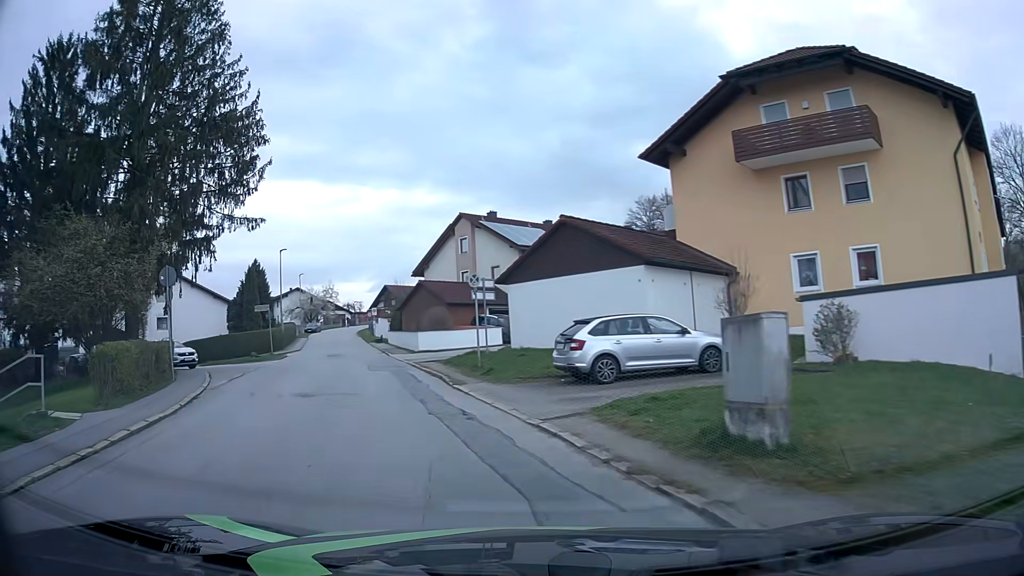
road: unclassified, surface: asphalt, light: Day
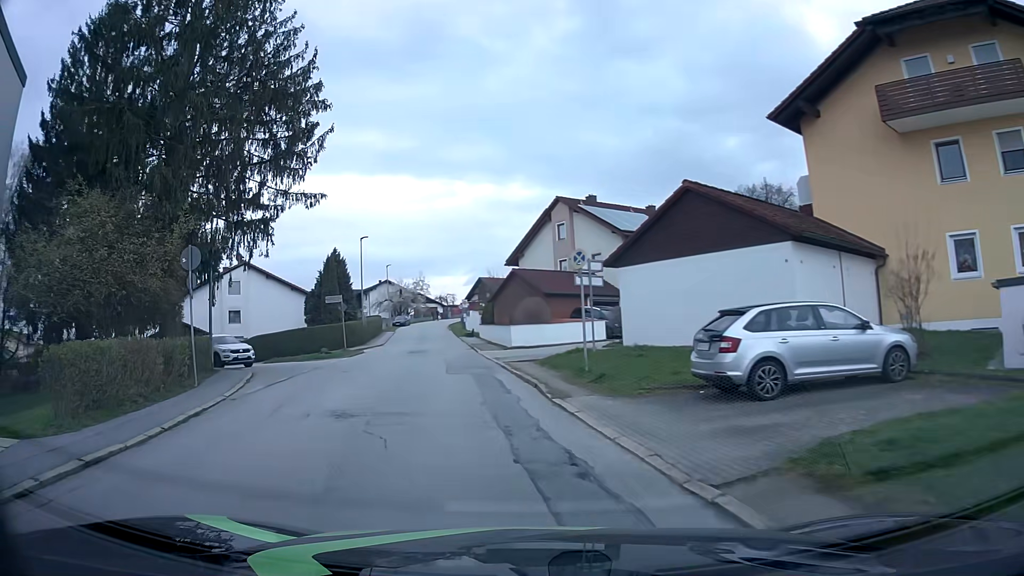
(-0.3, +4.3) m; -8°
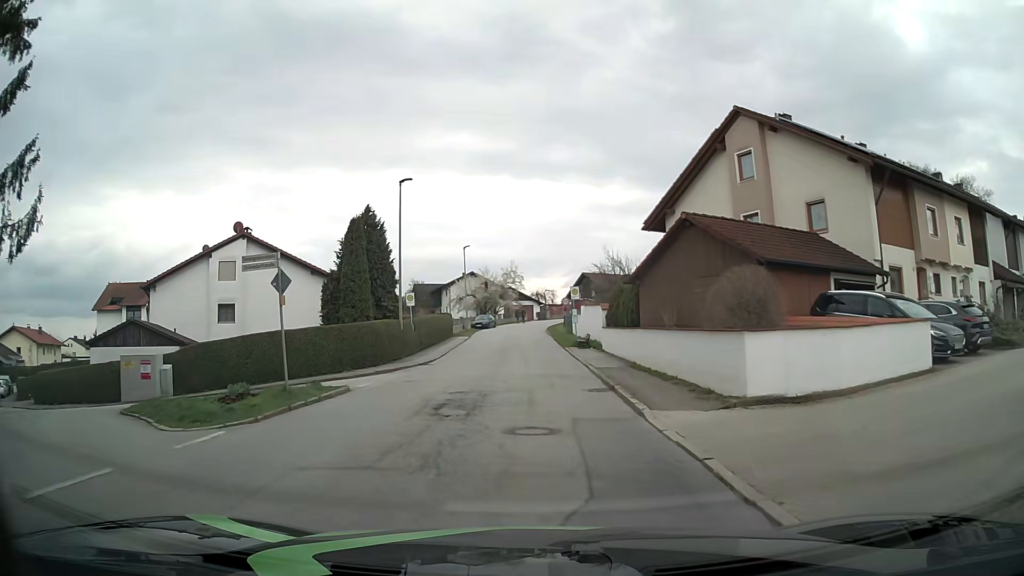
(-2.9, +21.9) m; -9°
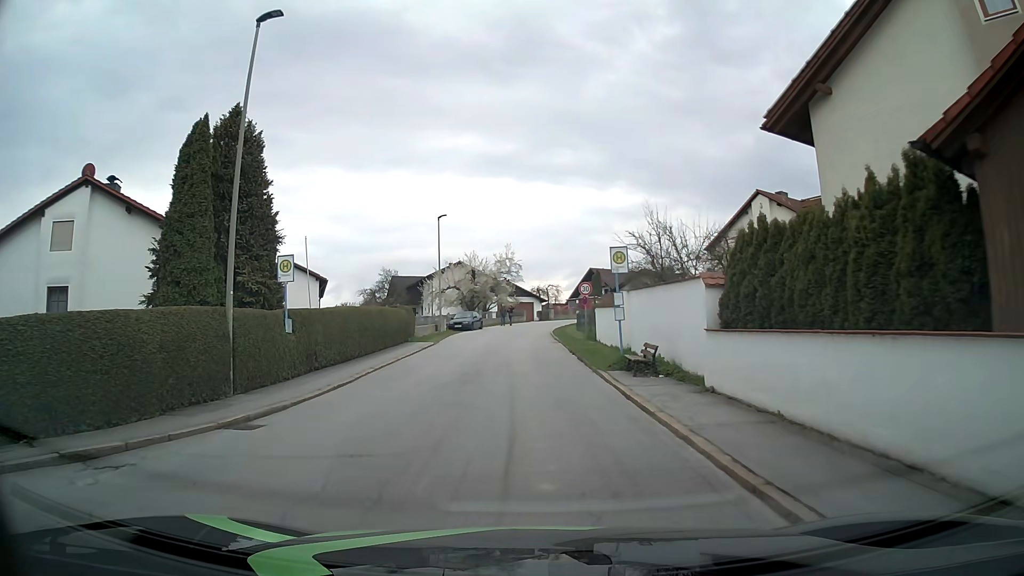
(-0.1, +18.0) m; 0°
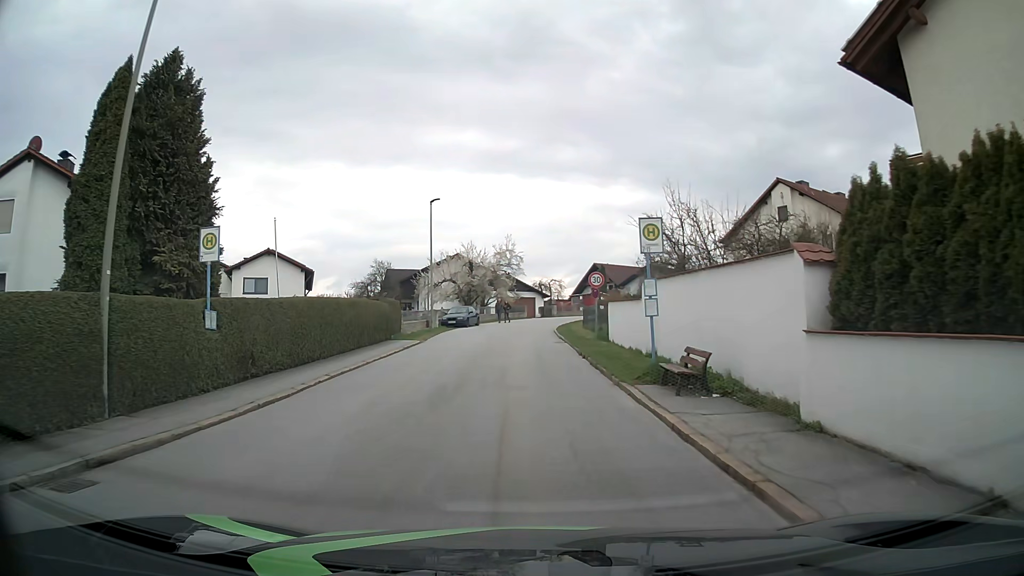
(0.0, +4.5) m; -1°
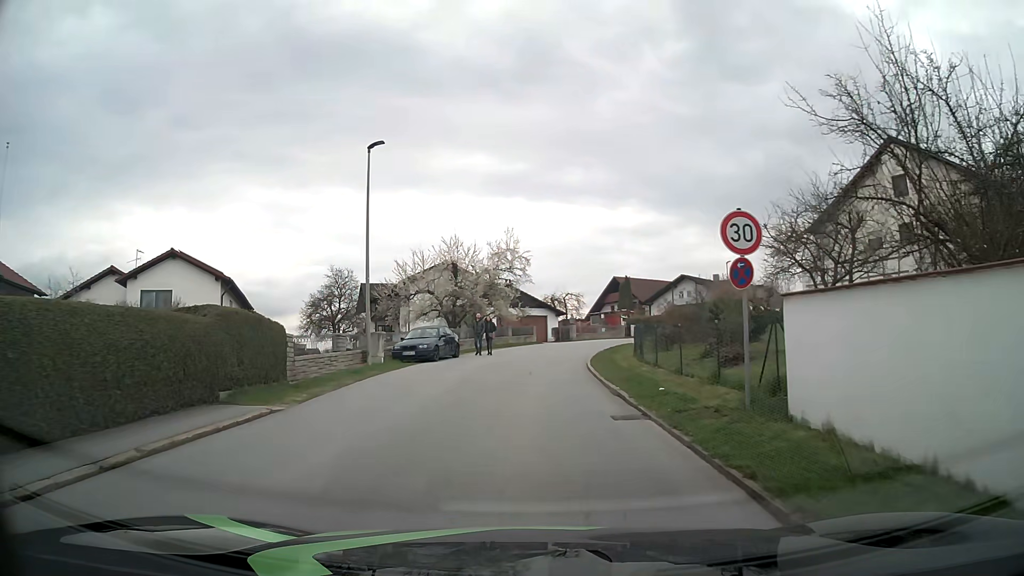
(0.0, +17.7) m; 0°
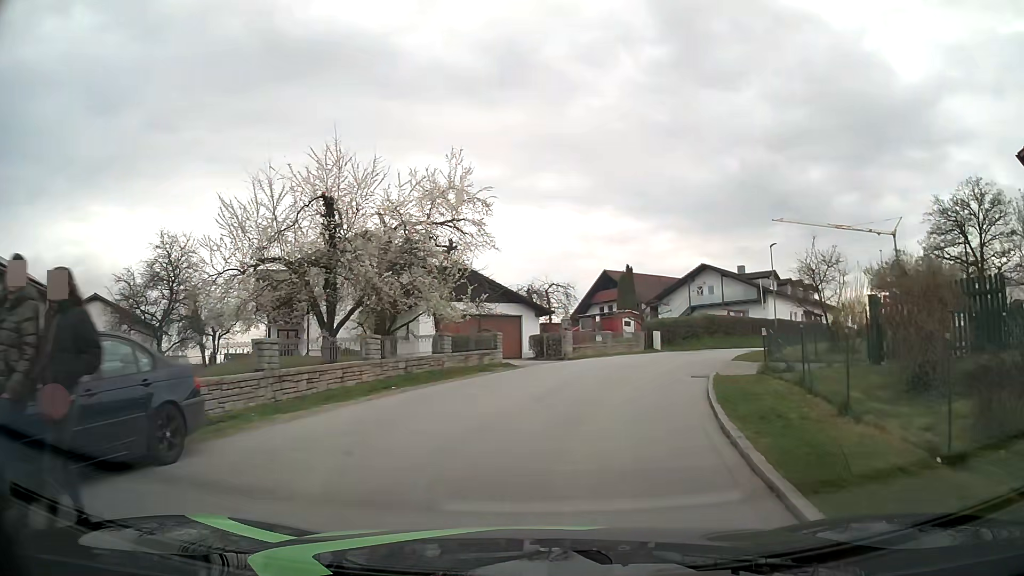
(0.0, +22.0) m; +2°
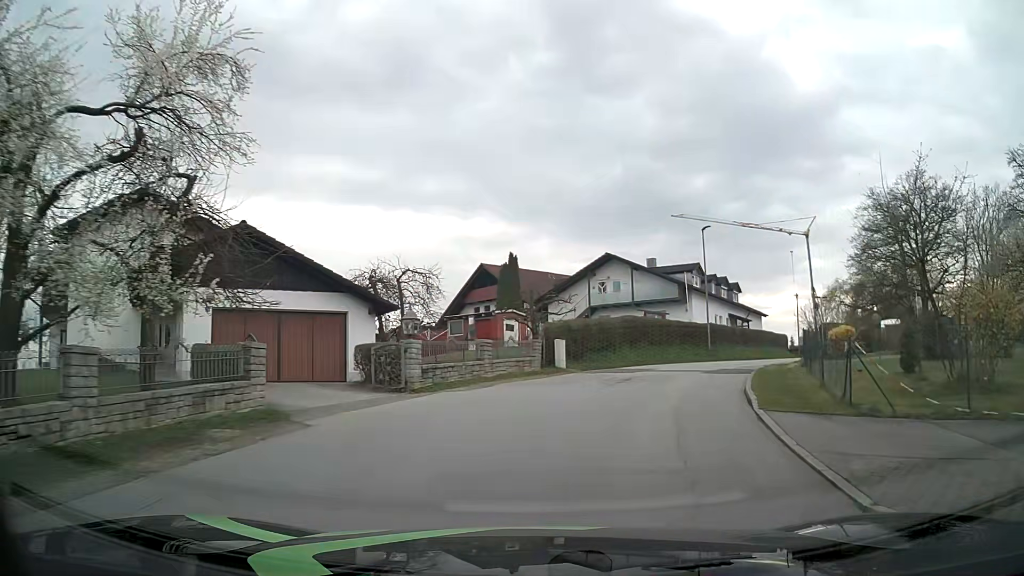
(+1.0, +13.3) m; +10°
(+1, +10) (+4, +20) (+8, +29) (+14, +37) (+20, +44) (+26, +52) (+30, +61) (+33, +71) (+34, +81) (+35, +91) m
